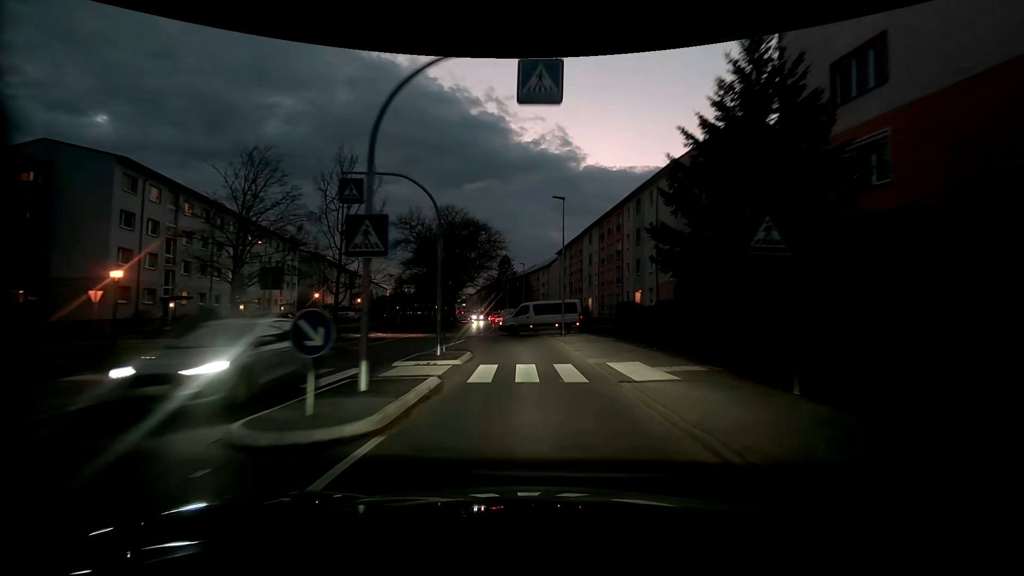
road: tertiary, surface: asphalt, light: Dusk
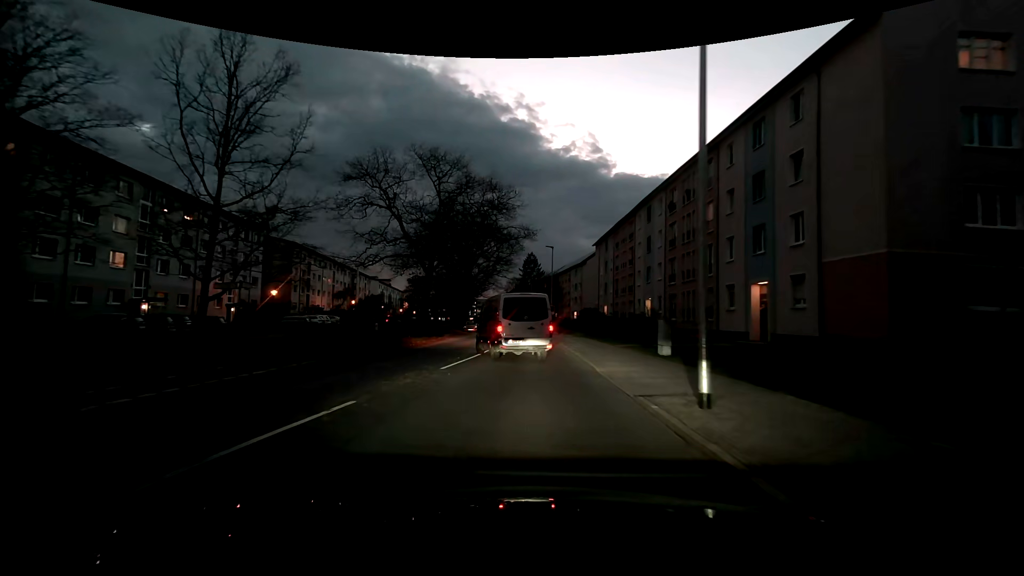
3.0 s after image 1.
(-0.5, +20.8) m; -4°
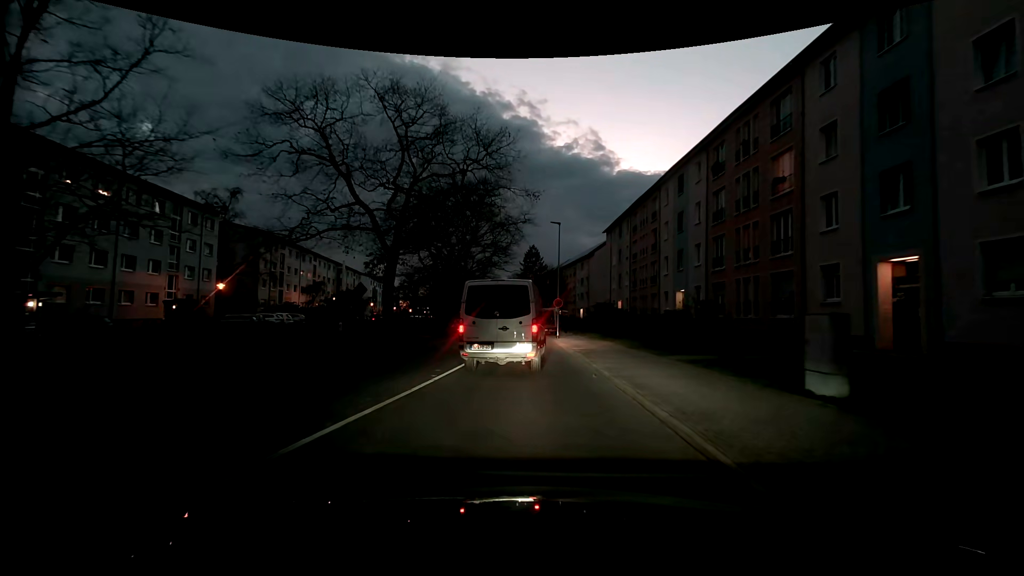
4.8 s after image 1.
(0.0, +10.1) m; -1°
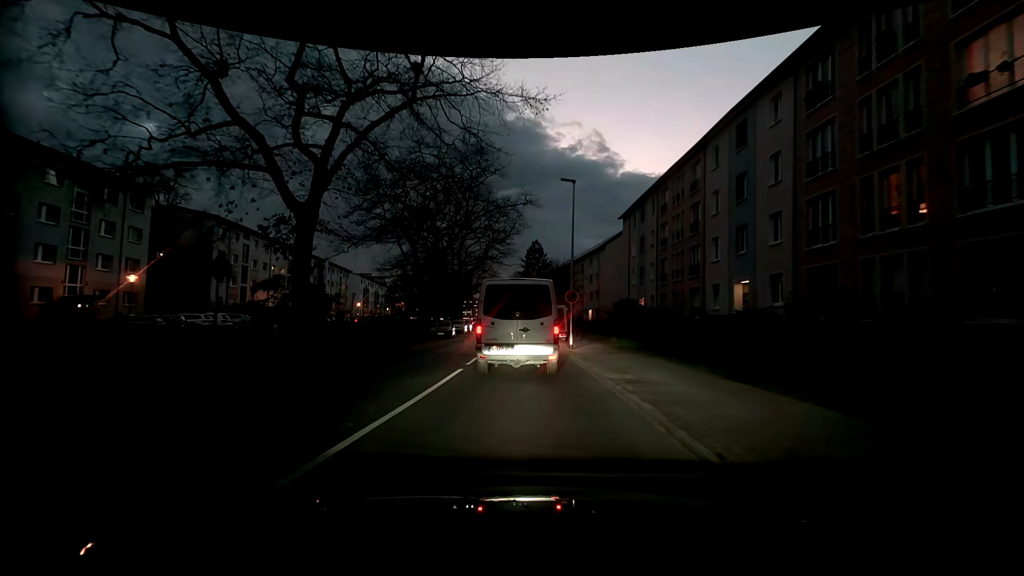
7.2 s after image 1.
(+0.2, +10.9) m; +1°
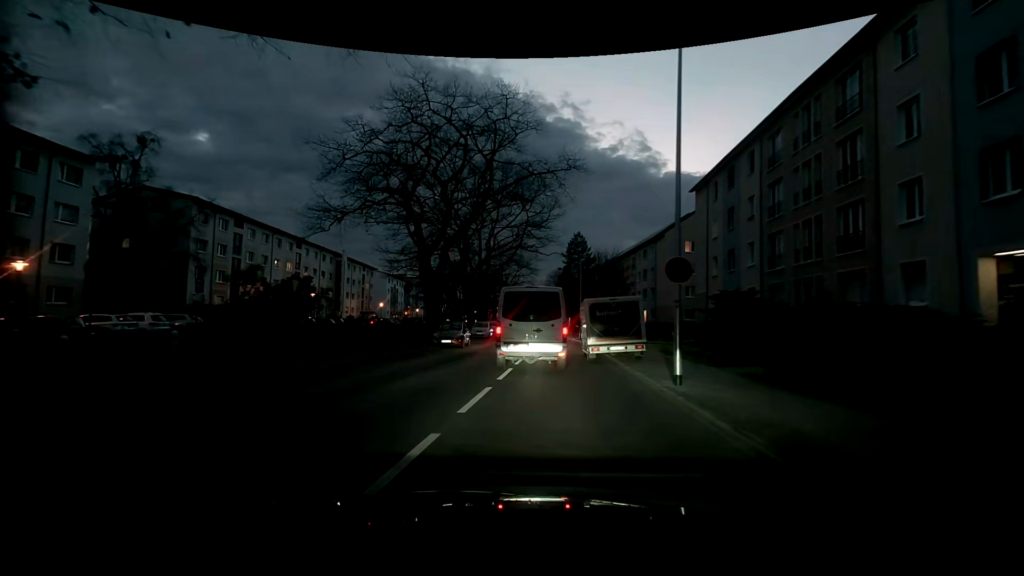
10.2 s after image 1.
(-0.3, +12.7) m; -4°
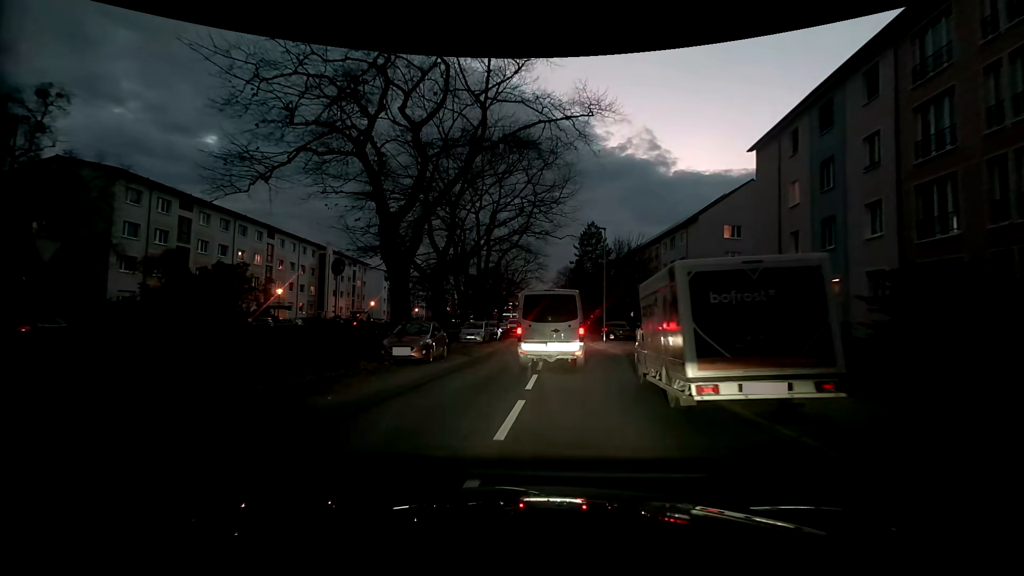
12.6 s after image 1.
(-0.1, +10.8) m; -1°
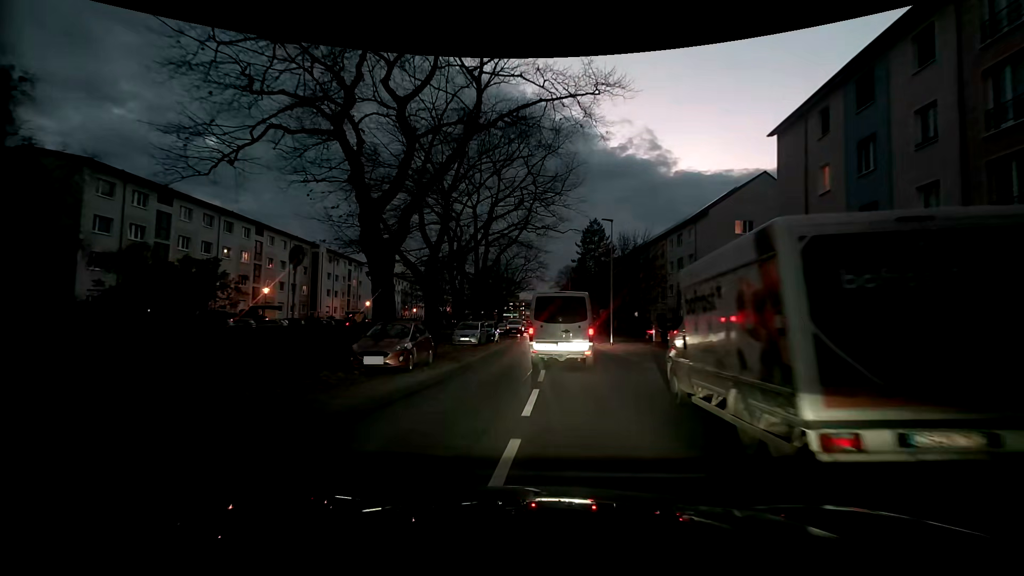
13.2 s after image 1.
(0.0, +3.0) m; 0°
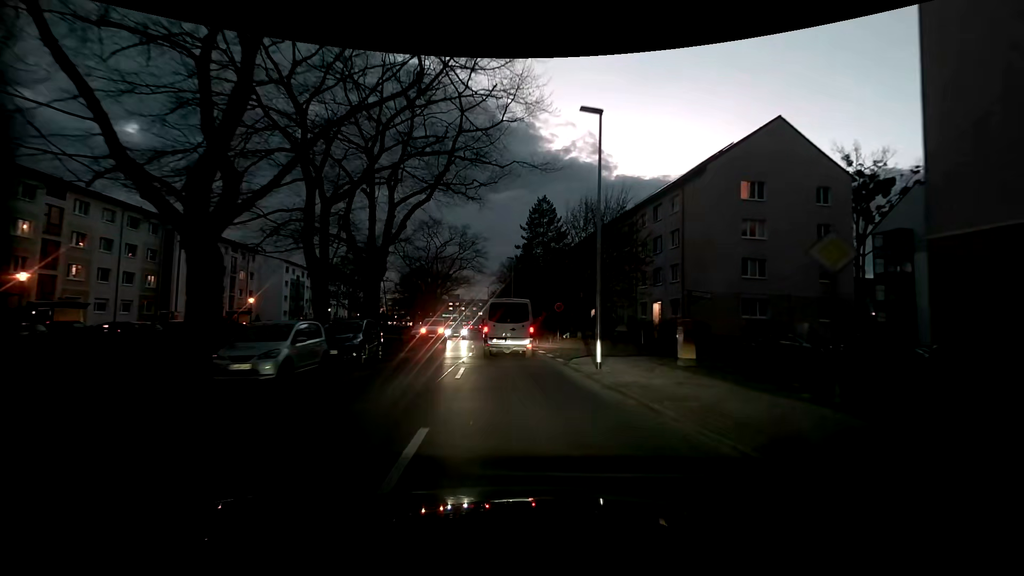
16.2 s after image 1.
(+0.7, +17.6) m; +5°
(0, +10) (-1, +20) (-1, +30) (-2, +40) (-4, +50) (-5, +60) (-7, +70) (-8, +79) (-10, +89) (-11, +99) m
